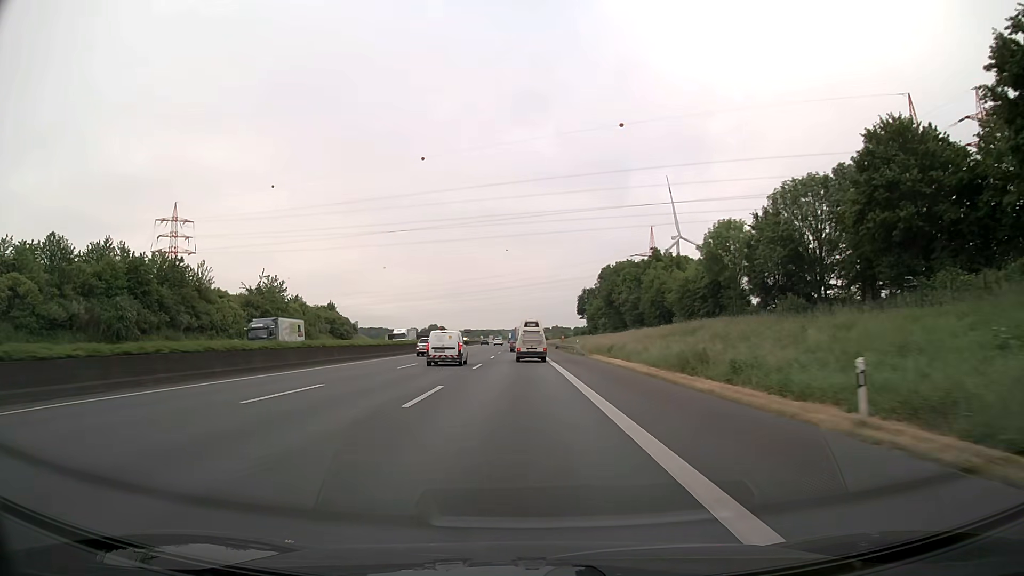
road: motorway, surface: asphalt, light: Day
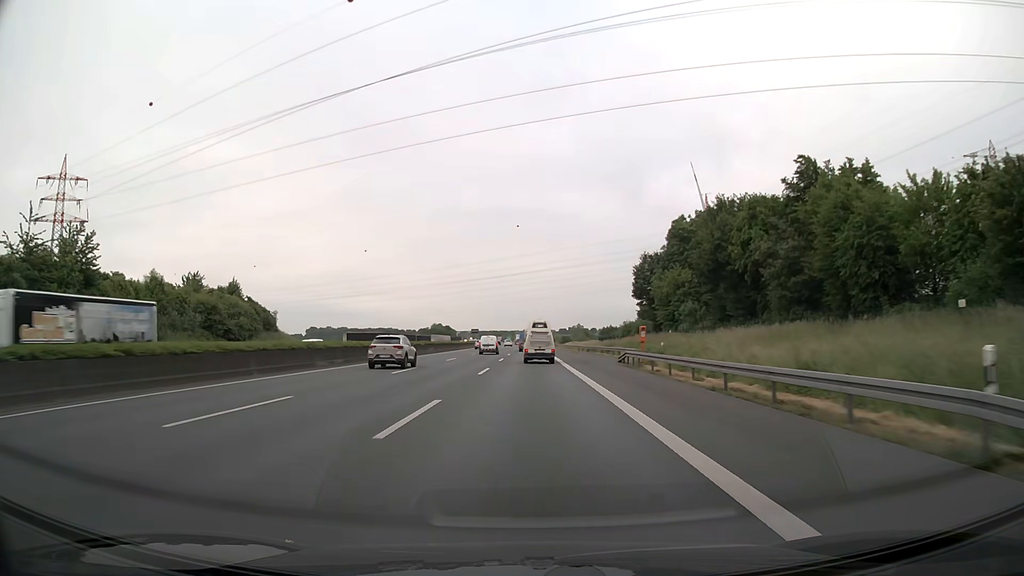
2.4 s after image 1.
(-0.7, +58.2) m; -1°
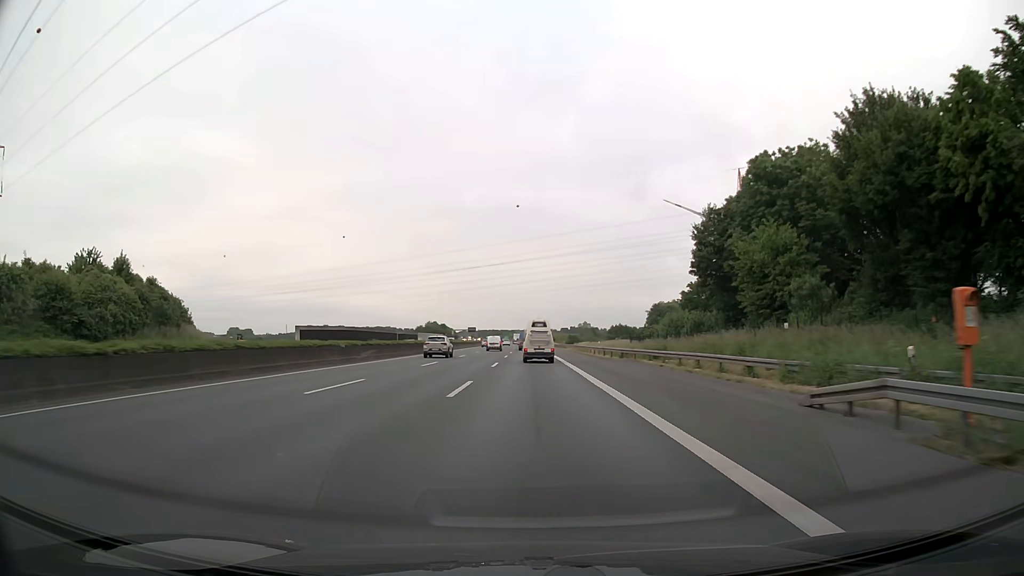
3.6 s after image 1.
(-0.1, +29.4) m; 0°
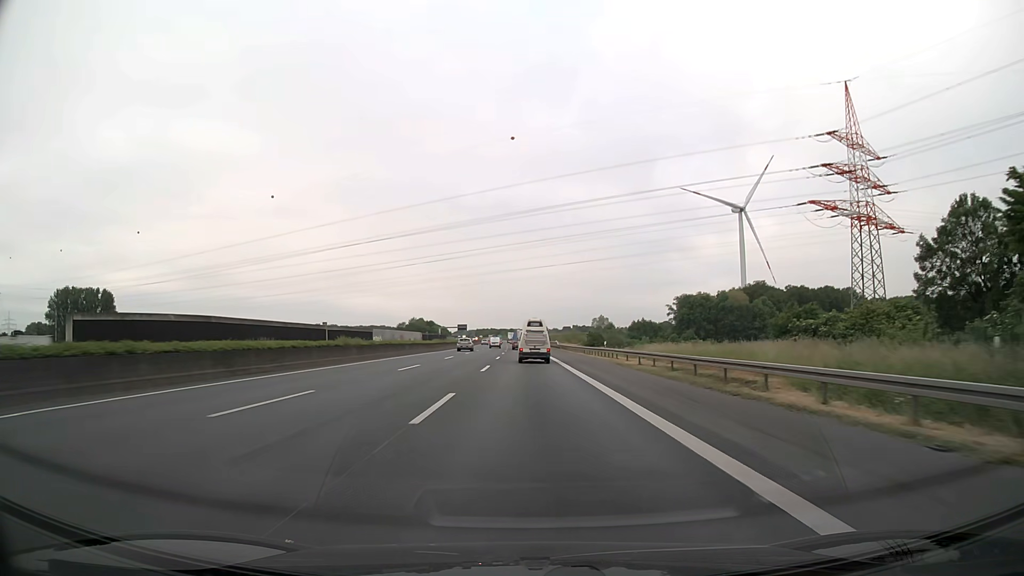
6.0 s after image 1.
(0.0, +59.1) m; 0°
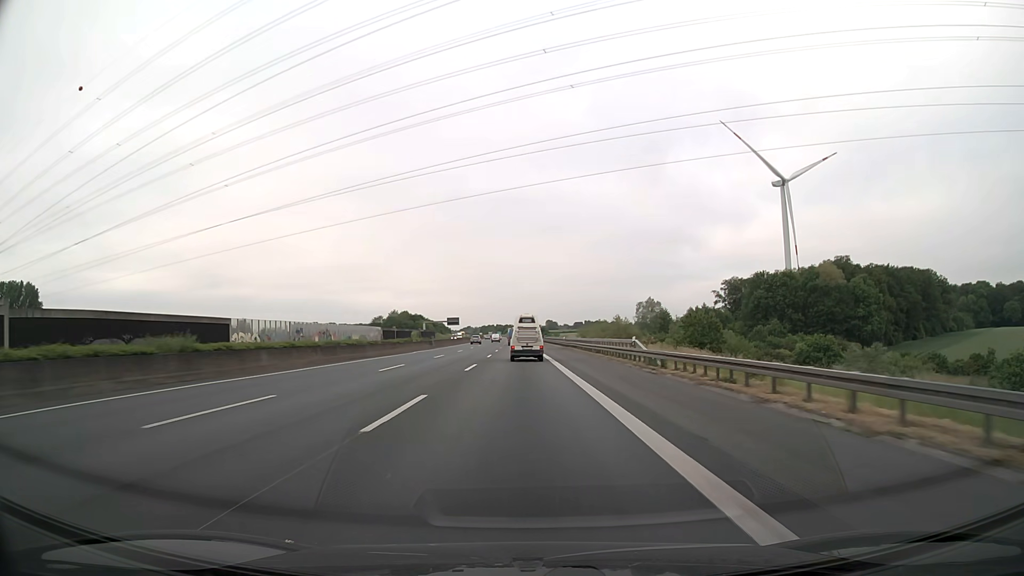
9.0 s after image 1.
(-0.3, +73.6) m; -1°
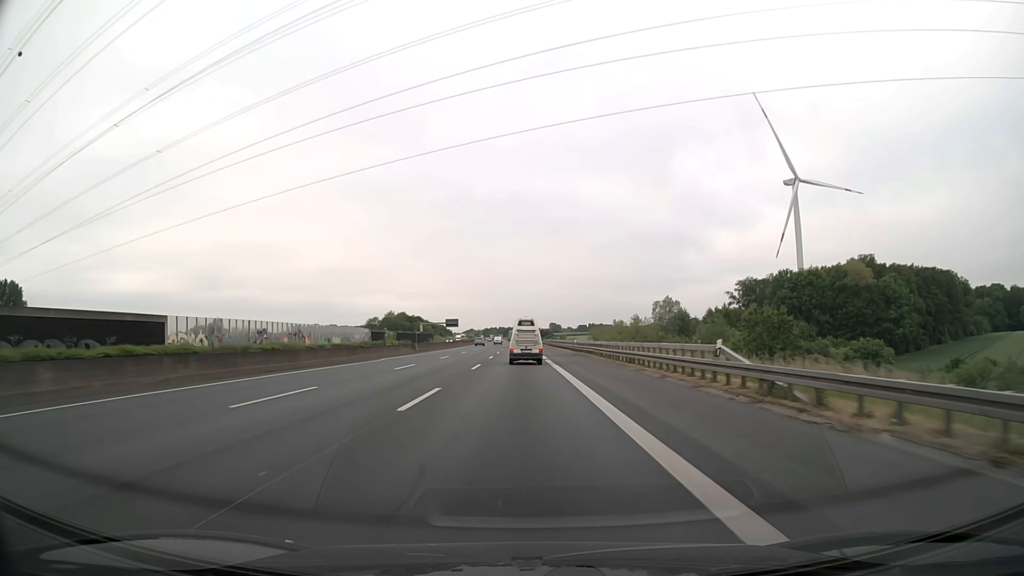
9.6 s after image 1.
(0.0, +14.6) m; 0°
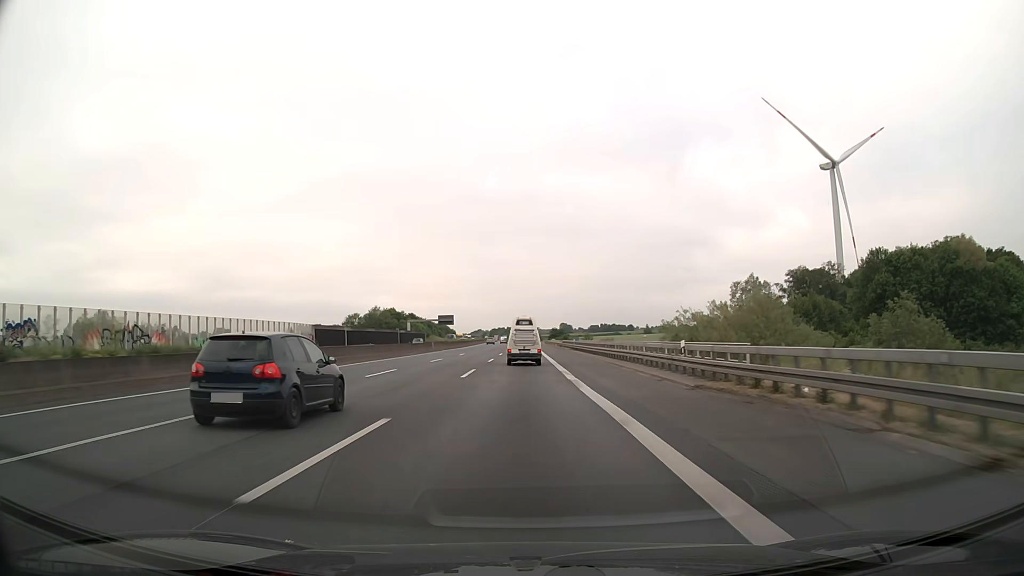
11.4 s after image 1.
(-0.3, +43.5) m; -1°
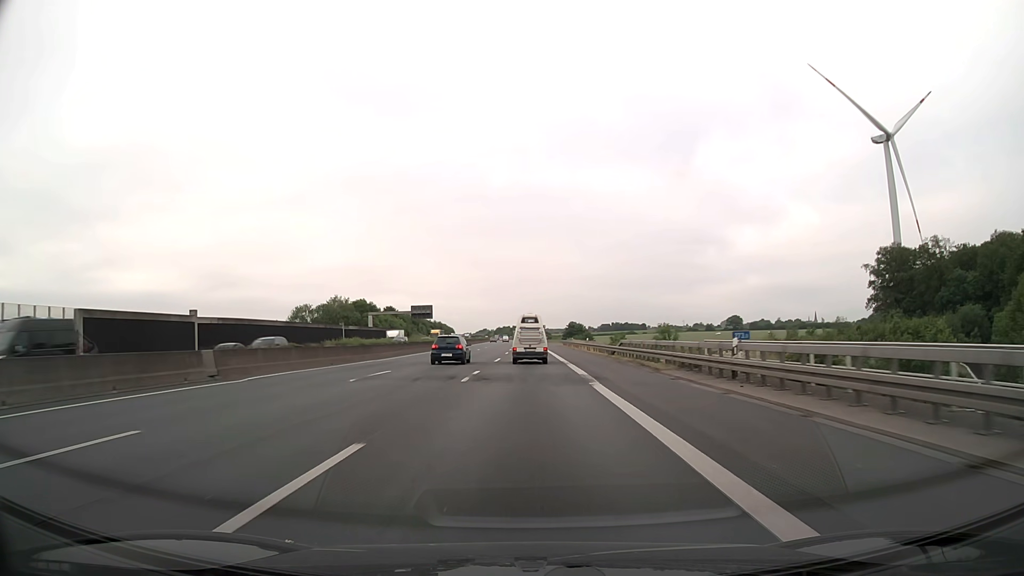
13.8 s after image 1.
(-0.3, +57.2) m; -1°
